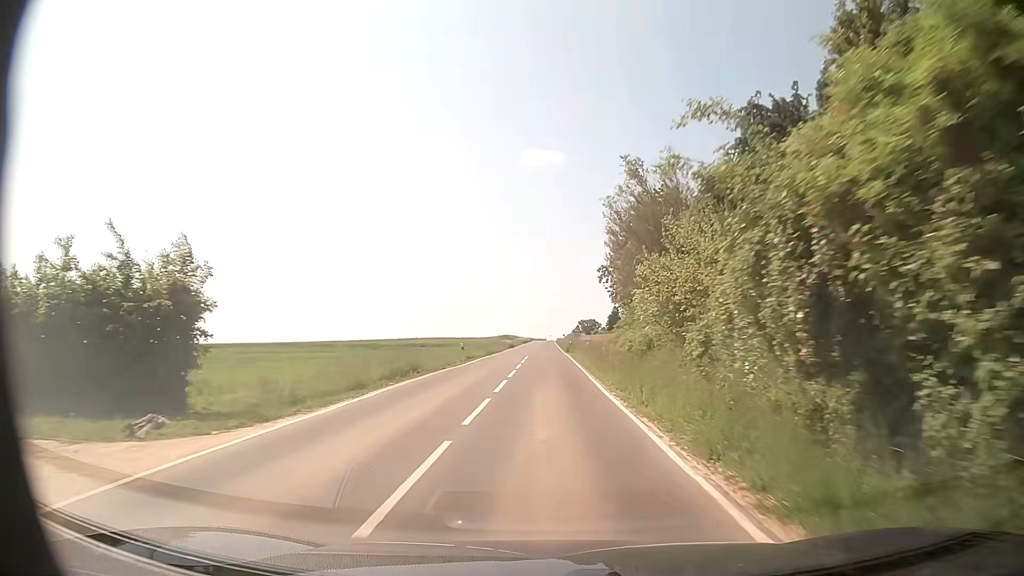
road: secondary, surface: asphalt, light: Day
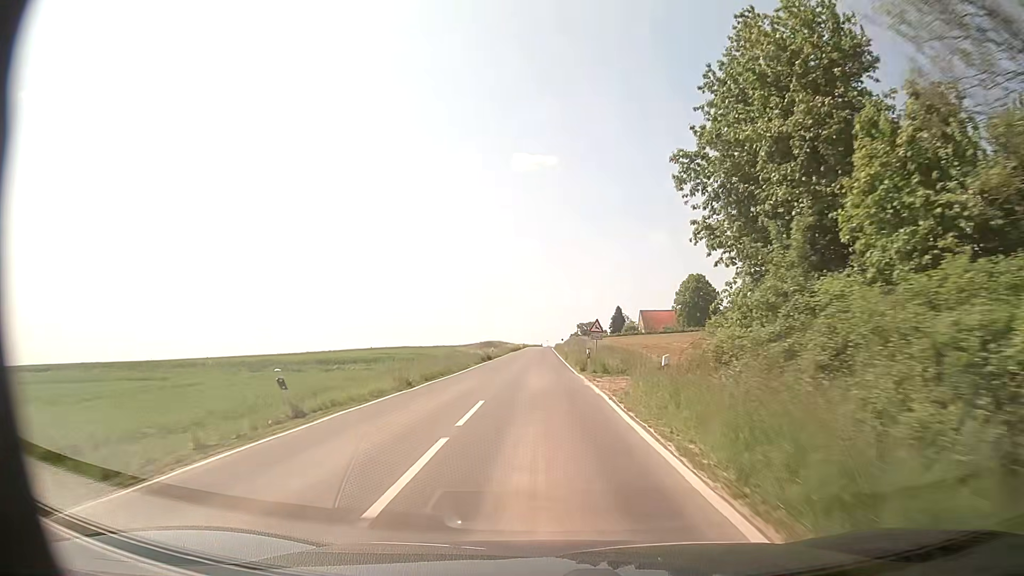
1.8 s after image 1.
(+0.3, +29.5) m; +1°
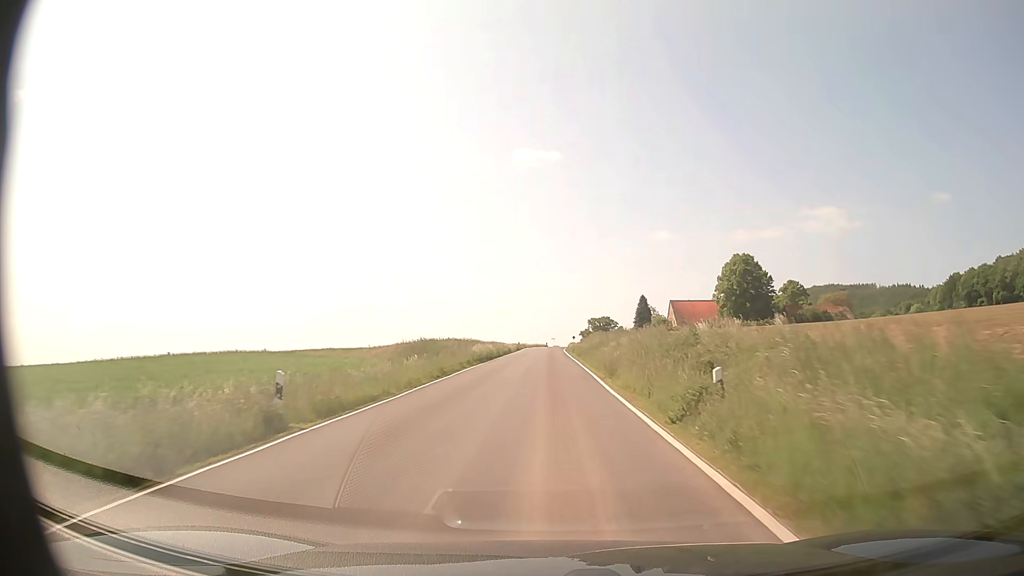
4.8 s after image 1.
(-0.6, +53.1) m; -1°
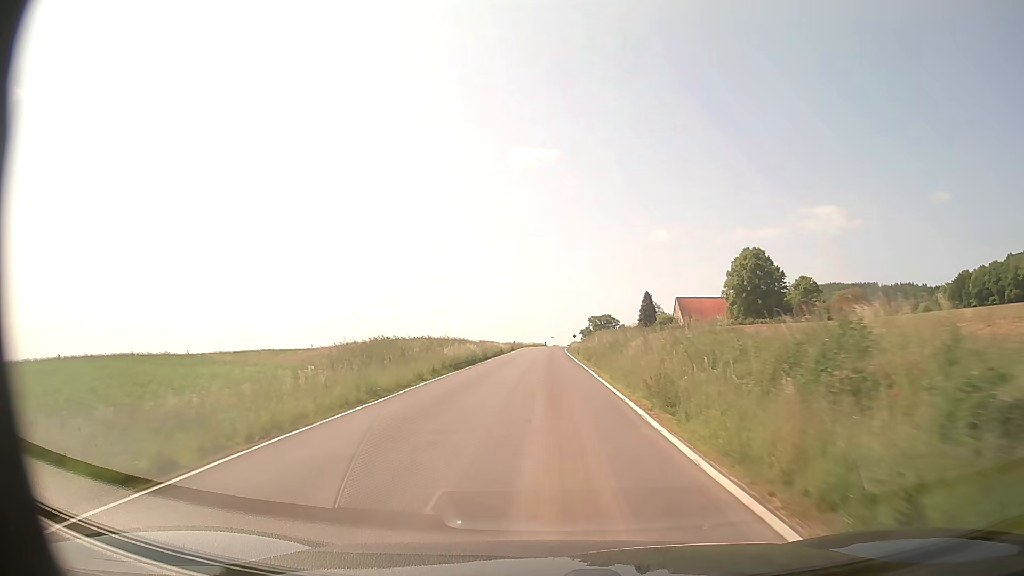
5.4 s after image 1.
(0.0, +11.1) m; 0°
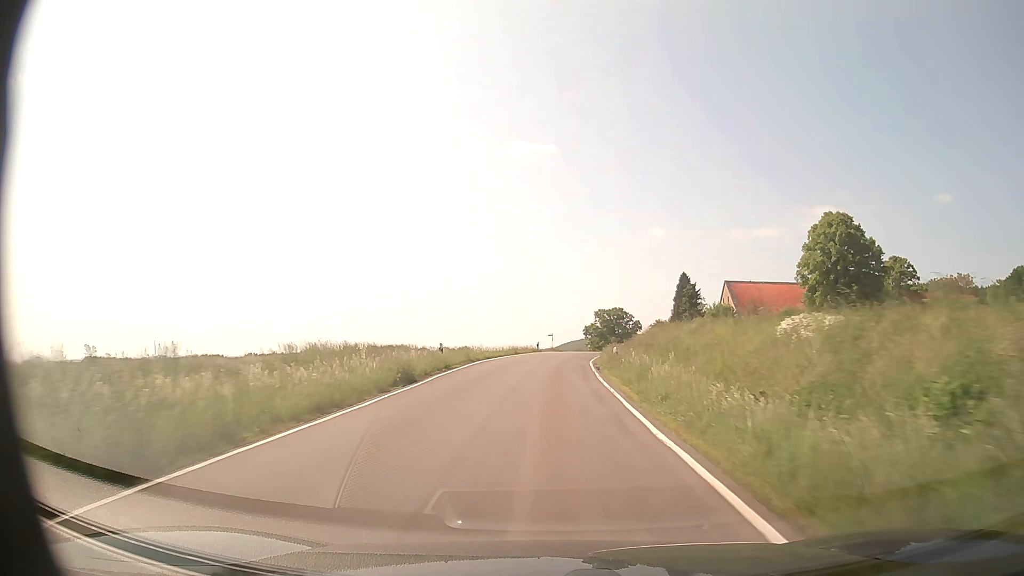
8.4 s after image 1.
(+0.1, +56.8) m; 0°
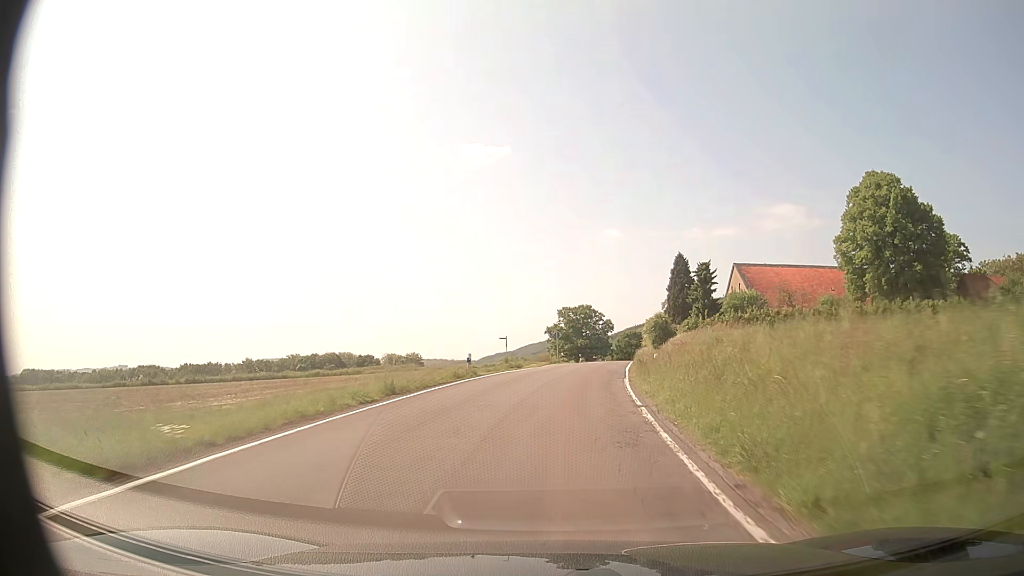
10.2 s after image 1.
(+0.6, +33.3) m; +3°
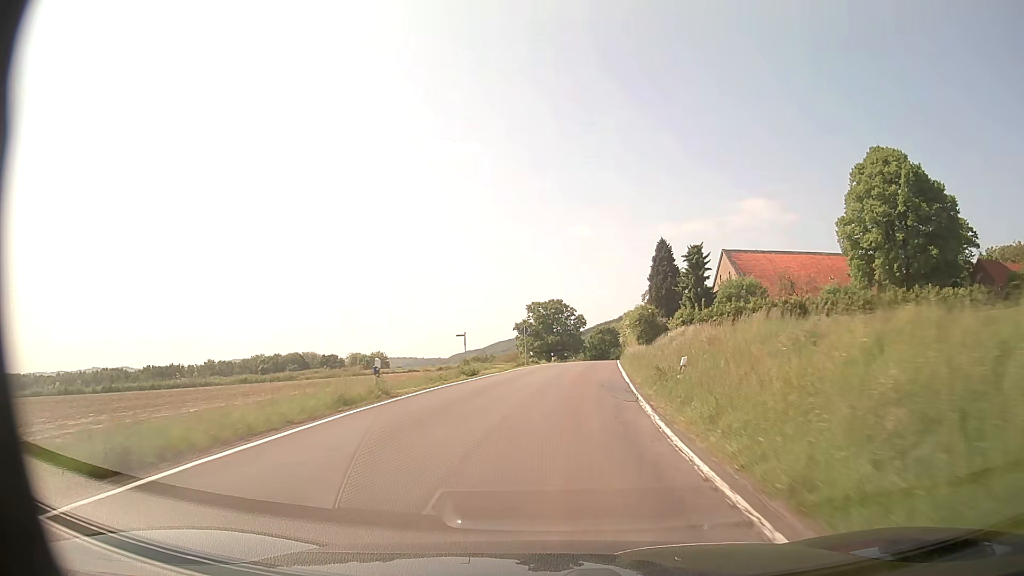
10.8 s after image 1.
(+0.3, +11.0) m; +3°
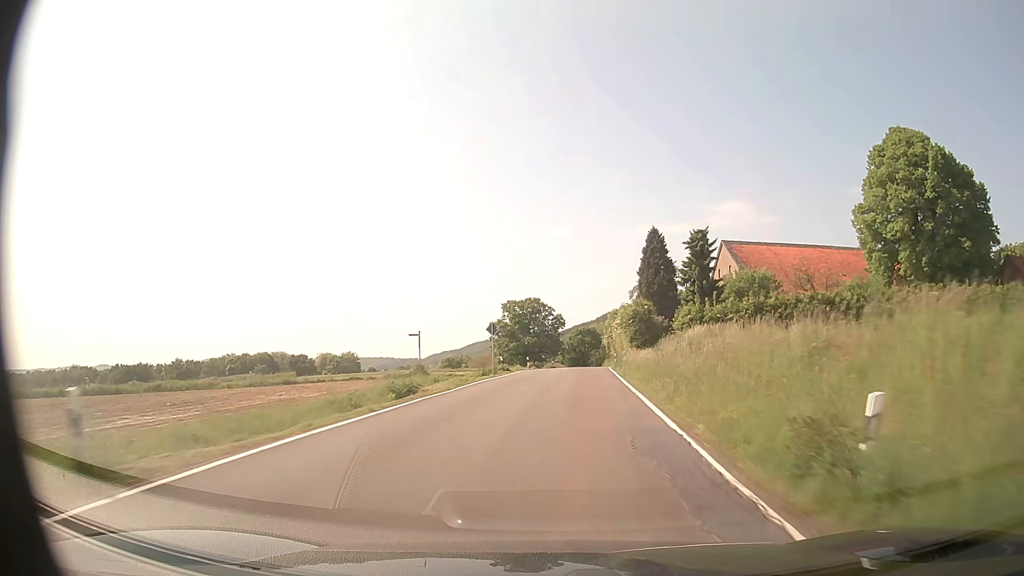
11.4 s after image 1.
(+0.1, +11.1) m; +1°
(0, +10) (+1, +20) (+1, +30) (+2, +40) (+3, +50) (+4, +60) (+4, +70) (+5, +80) (+6, +90) (+7, +100) m
